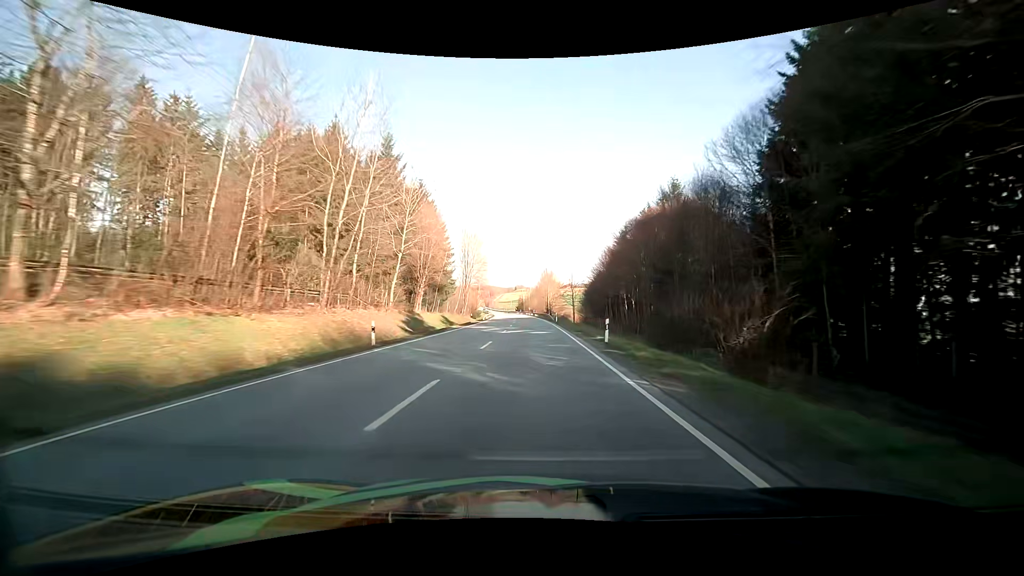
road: primary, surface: asphalt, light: Day
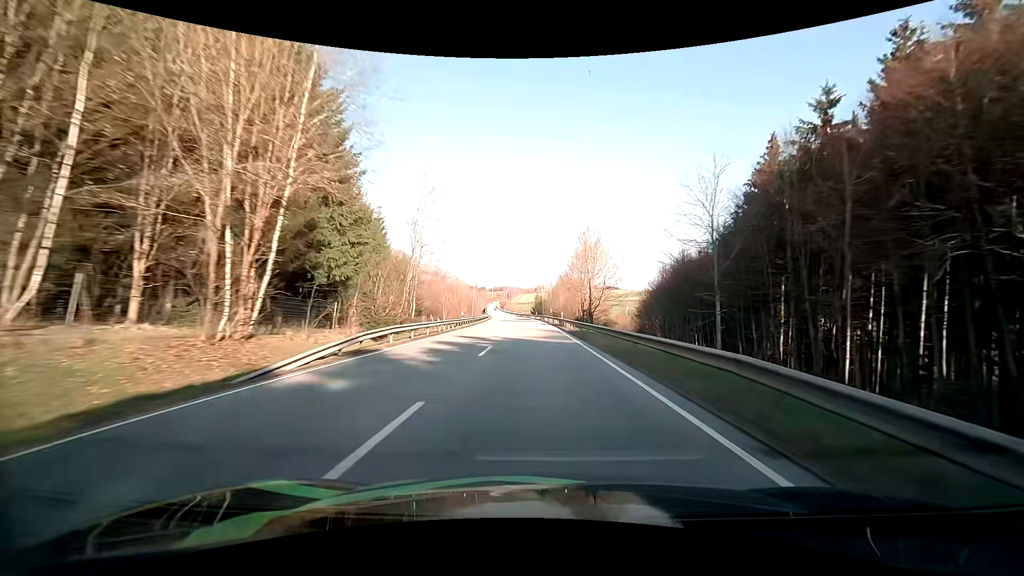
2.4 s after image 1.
(-1.3, +61.5) m; -3°
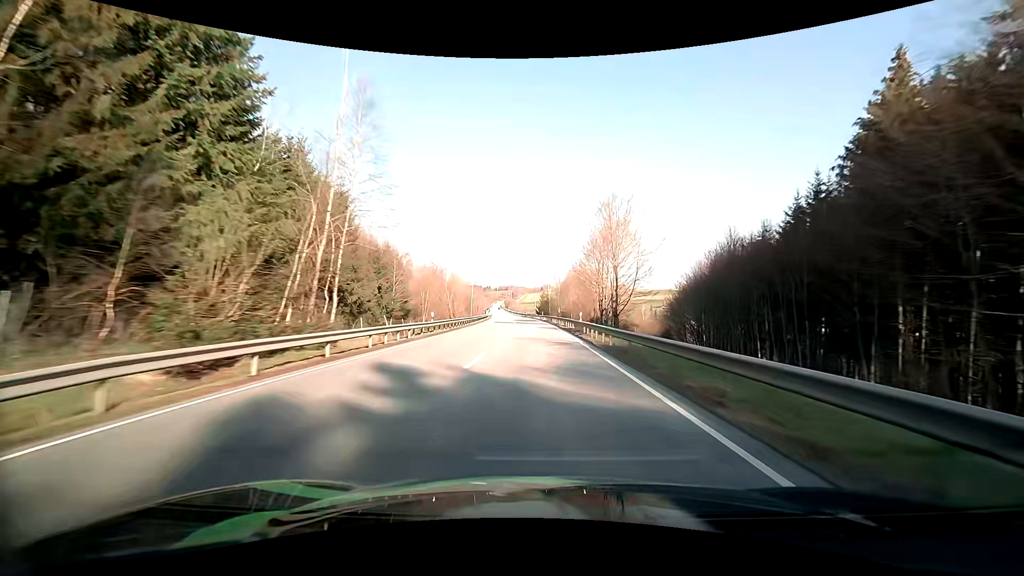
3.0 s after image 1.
(-0.1, +15.2) m; 0°
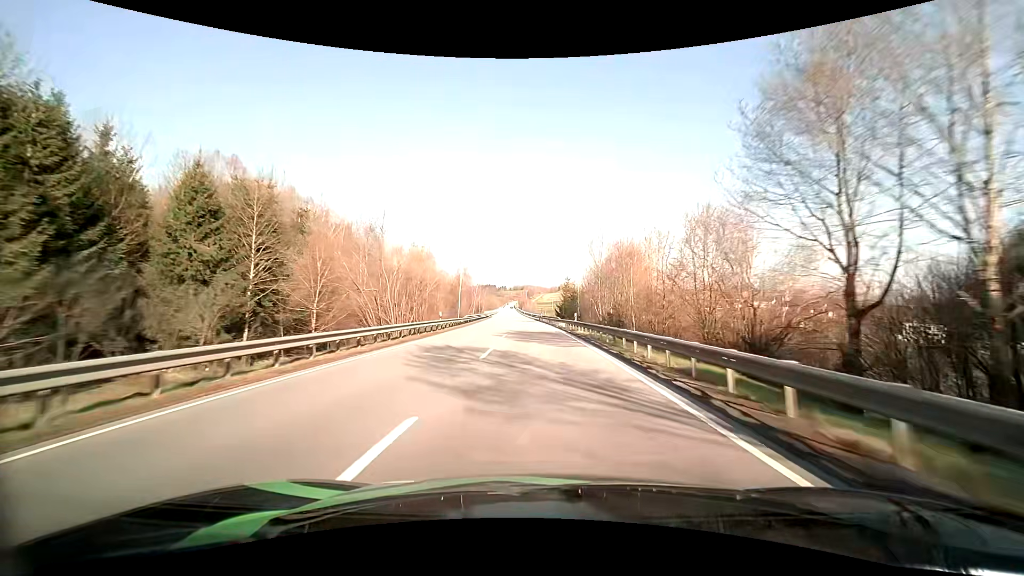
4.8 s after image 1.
(-1.0, +45.1) m; -2°
